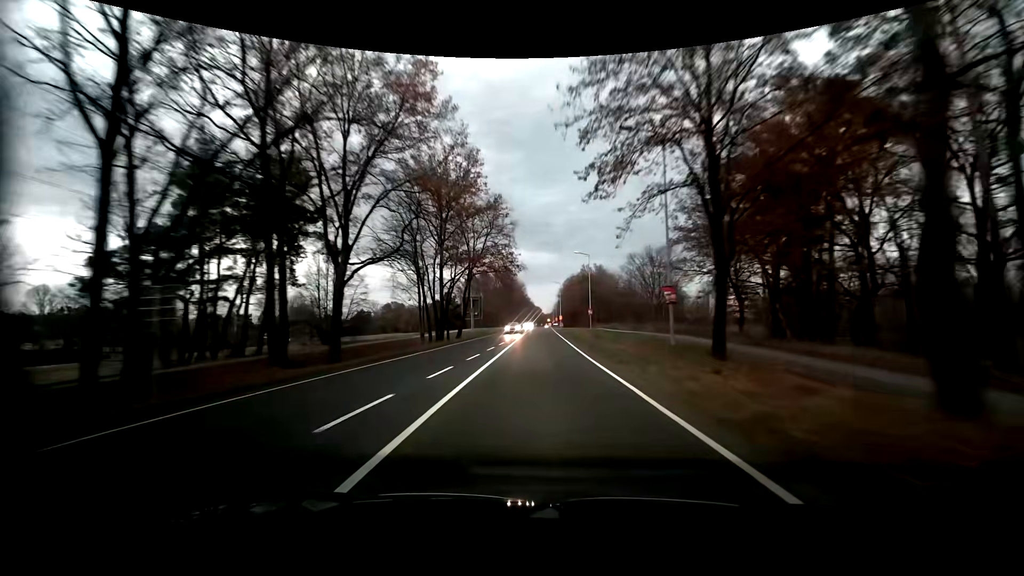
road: primary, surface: asphalt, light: Dusk
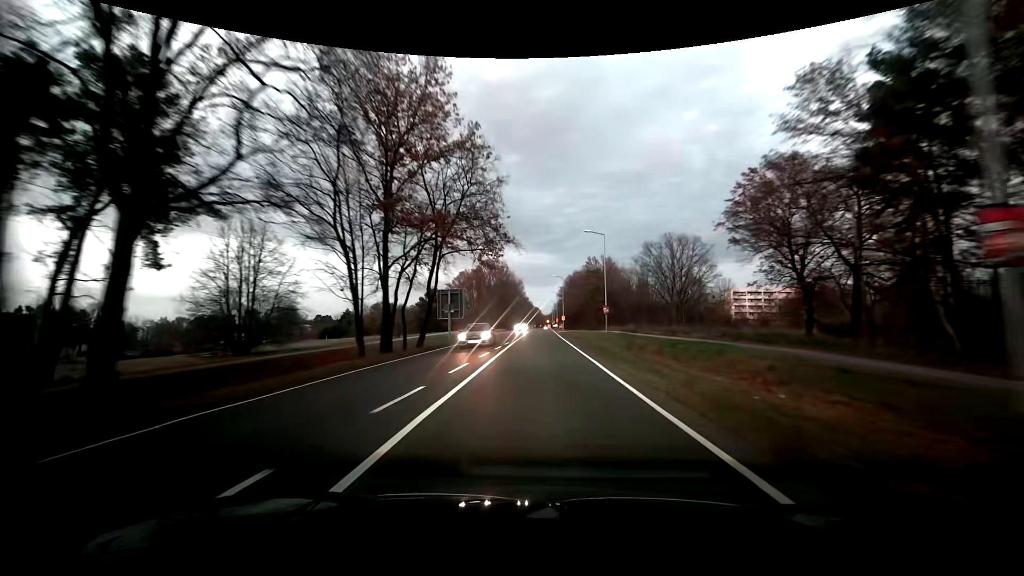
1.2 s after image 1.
(-0.1, +16.9) m; -1°
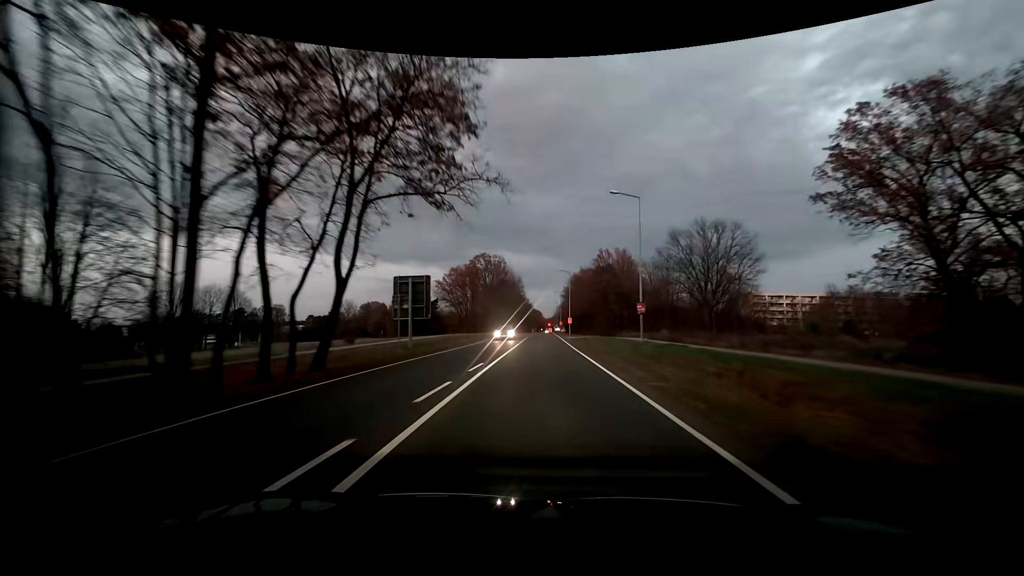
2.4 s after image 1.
(0.0, +17.0) m; 0°
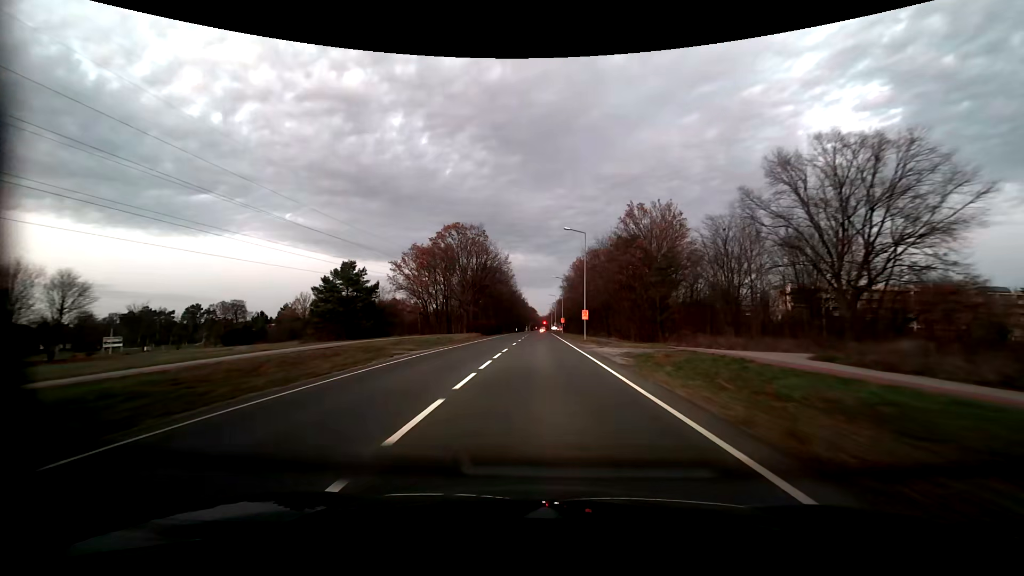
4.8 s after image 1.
(+0.1, +34.0) m; +1°
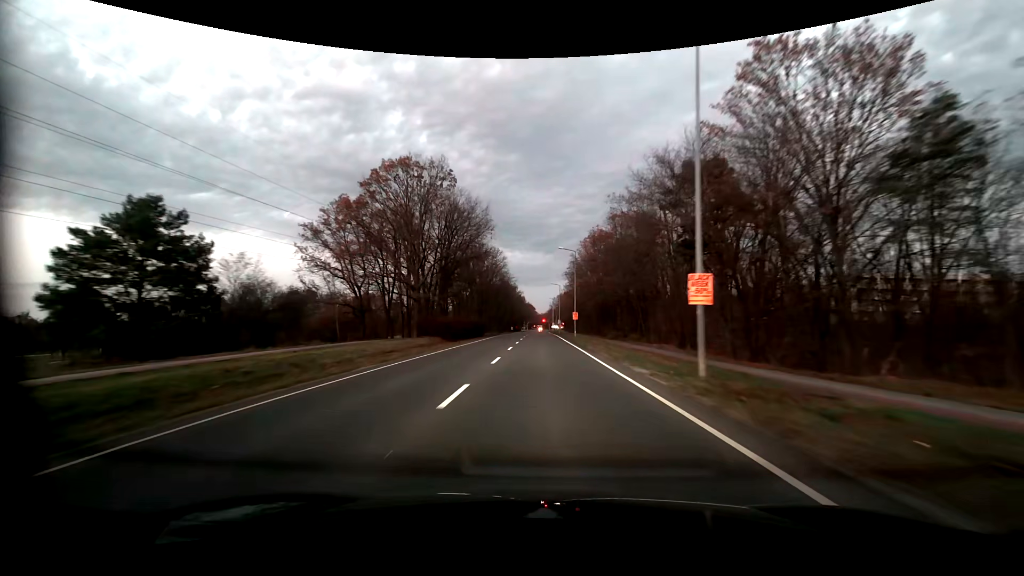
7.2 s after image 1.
(-0.1, +33.9) m; 0°
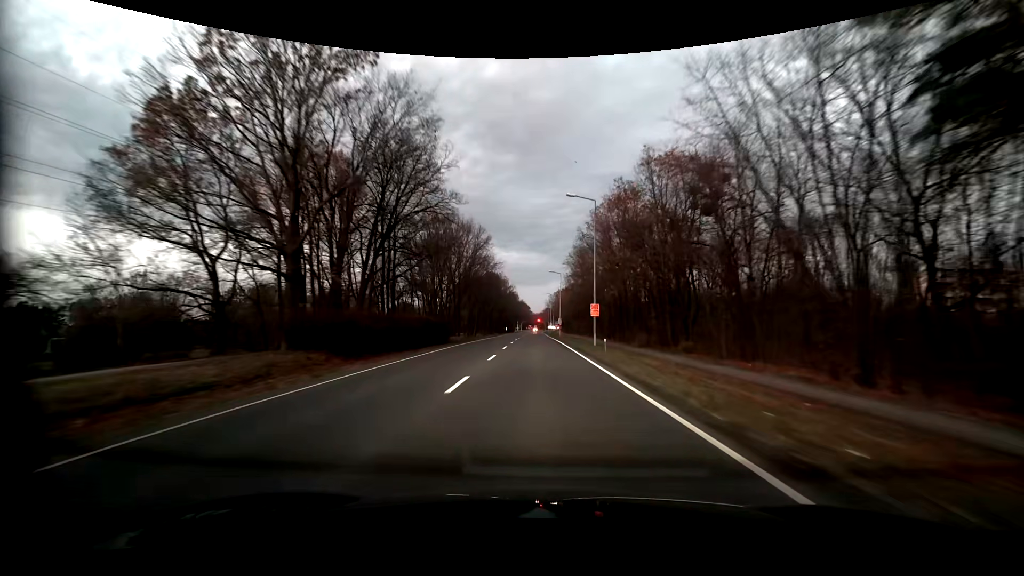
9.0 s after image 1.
(+0.1, +25.4) m; 0°
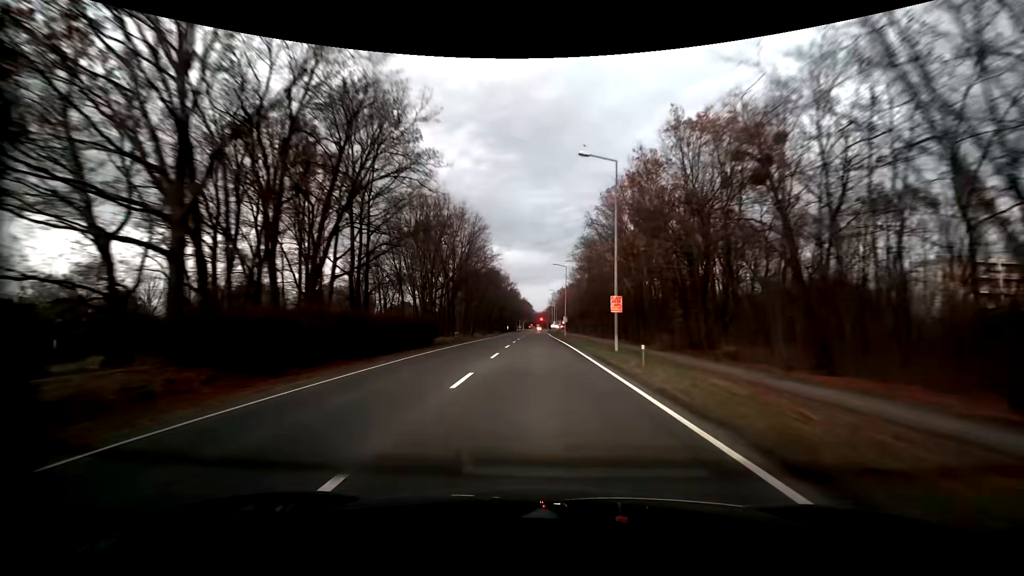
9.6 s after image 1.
(0.0, +8.5) m; 0°
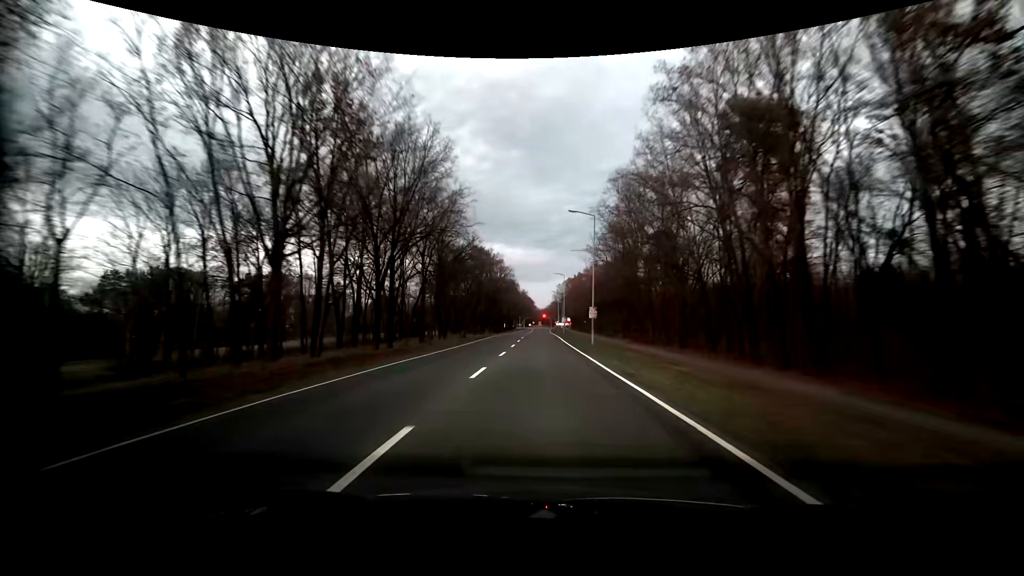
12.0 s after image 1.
(-0.1, +34.1) m; 0°
(0, +10) (0, +20) (0, +30) (0, +40) (0, +50) (0, +60) (0, +70) (0, +80) (0, +90) (0, +100) m
